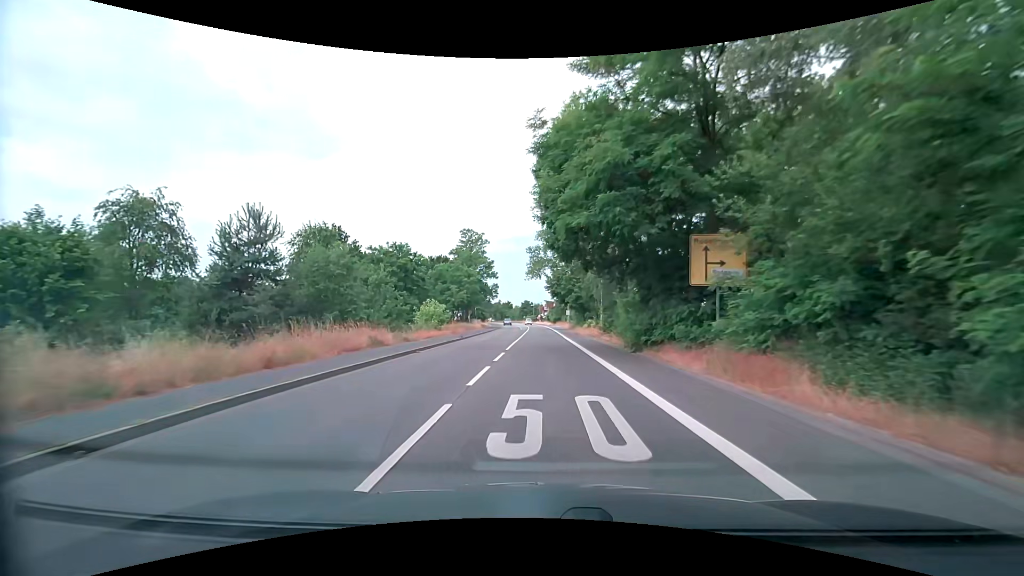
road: secondary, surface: asphalt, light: Day
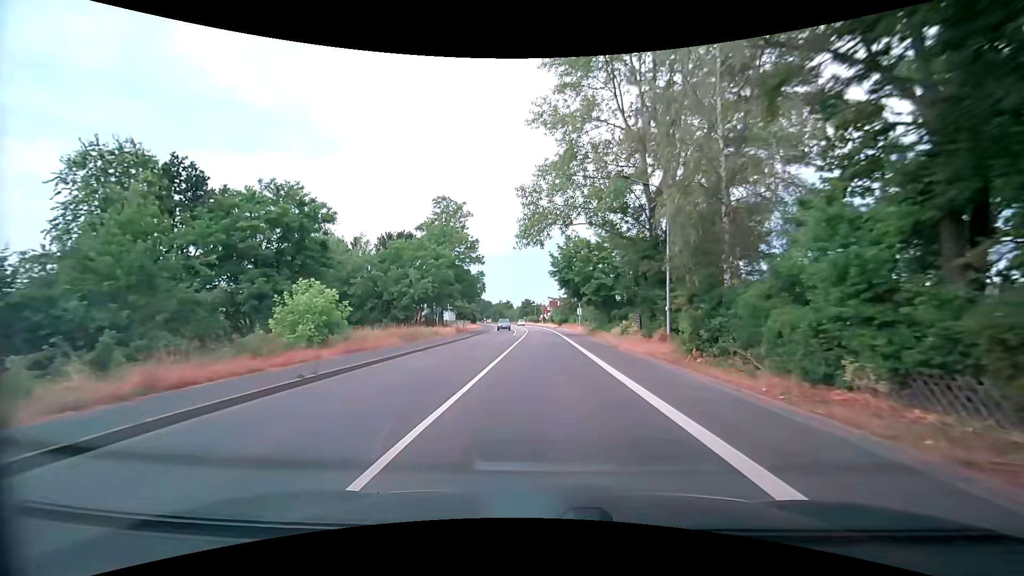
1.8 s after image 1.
(-0.3, +22.9) m; -1°
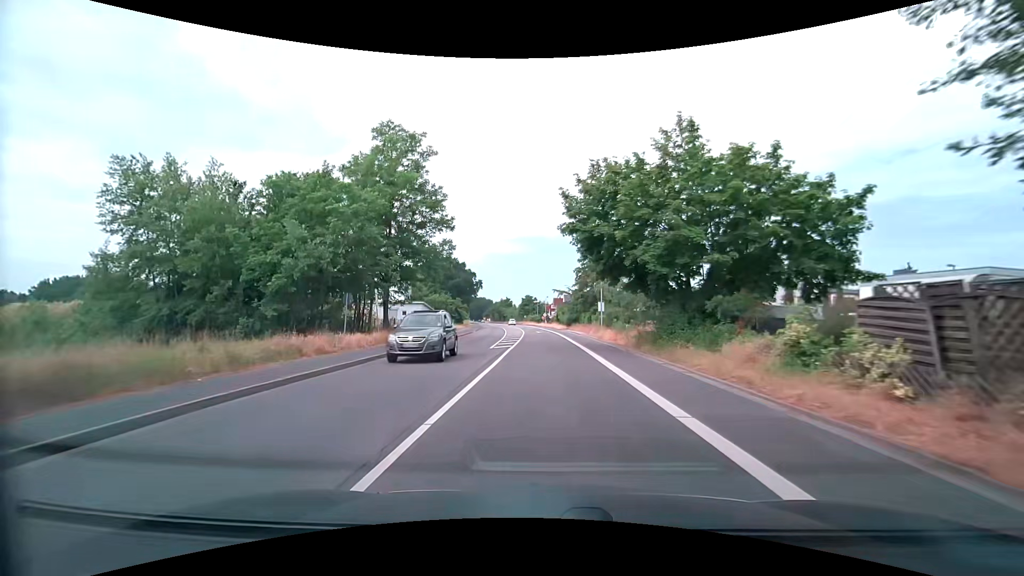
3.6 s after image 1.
(-0.1, +22.9) m; -1°
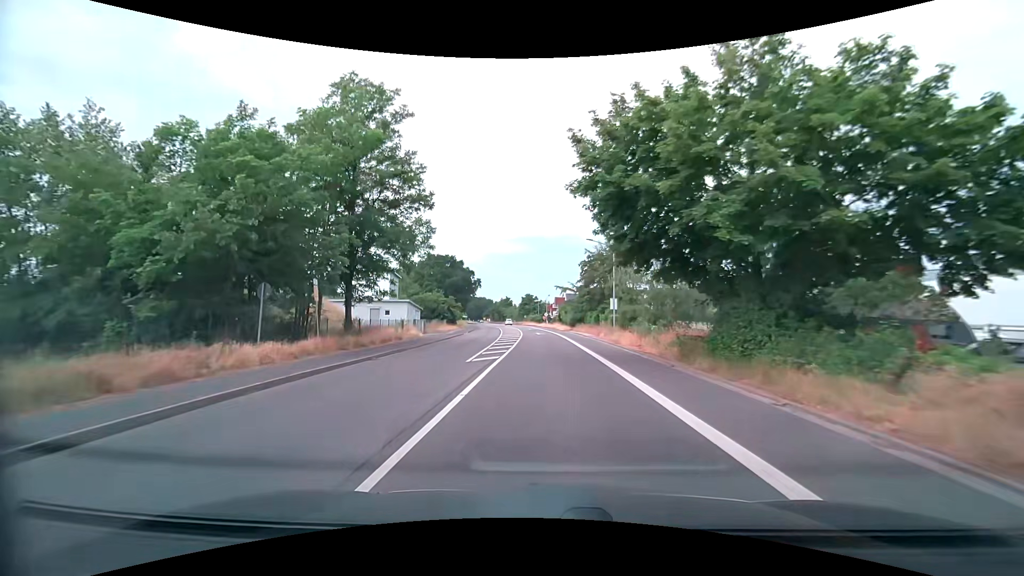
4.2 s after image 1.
(+0.1, +7.6) m; +1°
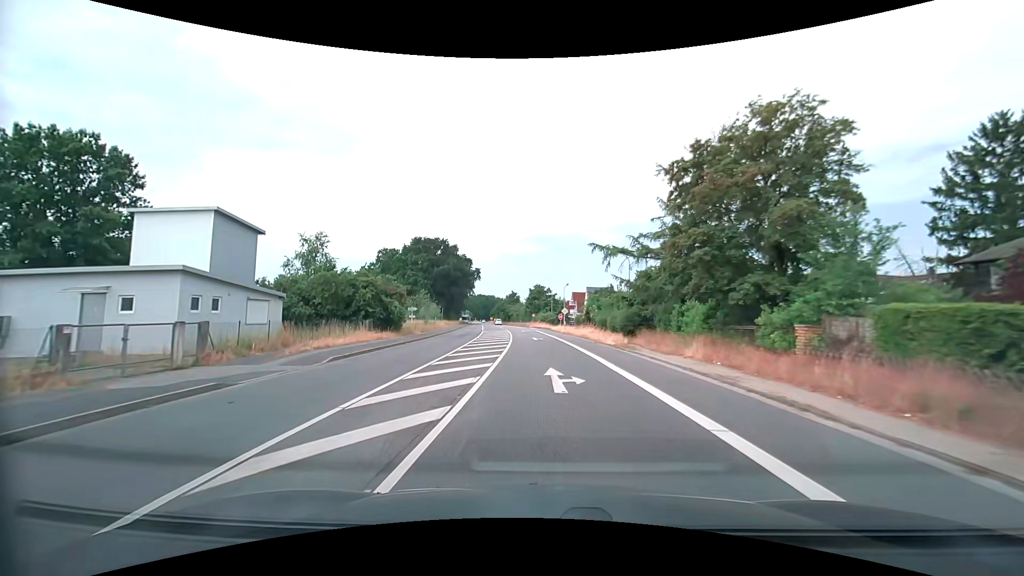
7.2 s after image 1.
(-0.7, +38.0) m; -2°
